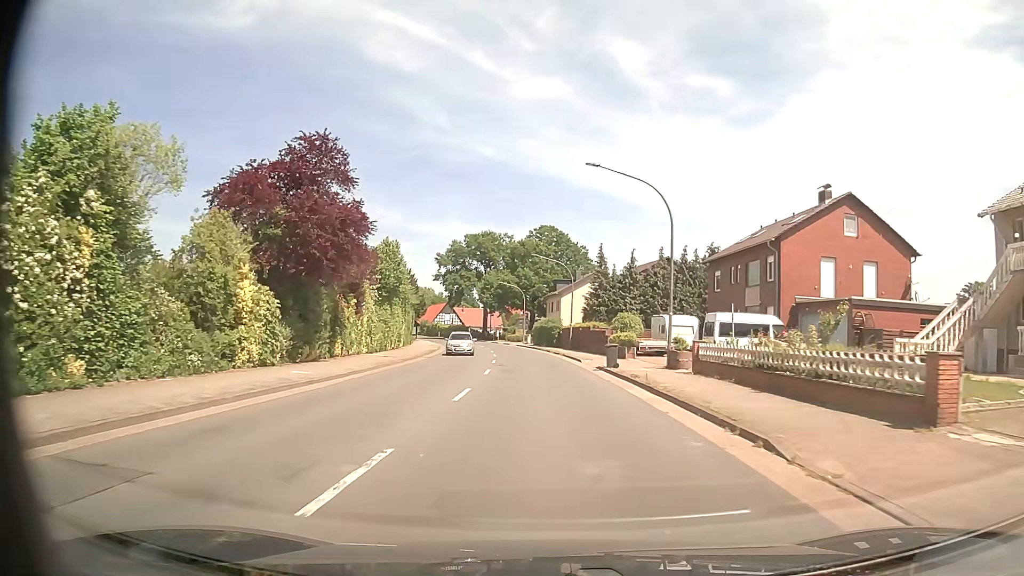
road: secondary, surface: asphalt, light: Day
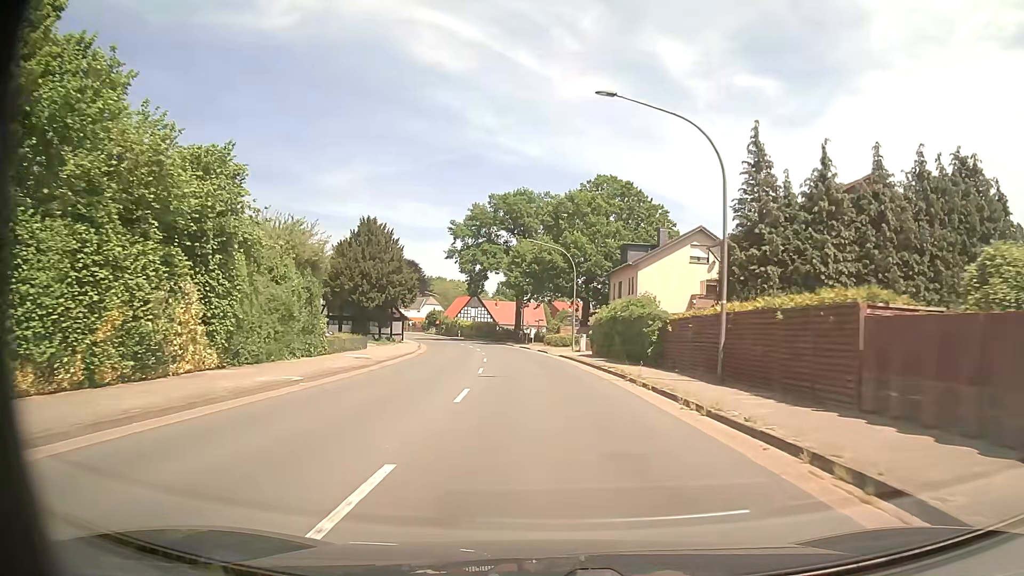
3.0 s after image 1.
(-1.2, +37.5) m; -4°
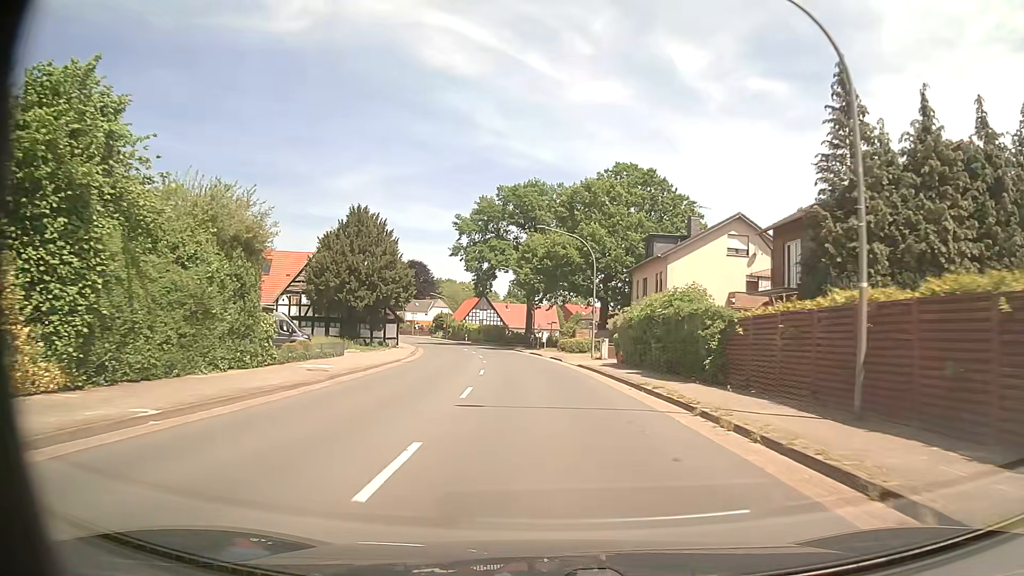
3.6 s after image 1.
(-0.1, +7.6) m; -1°
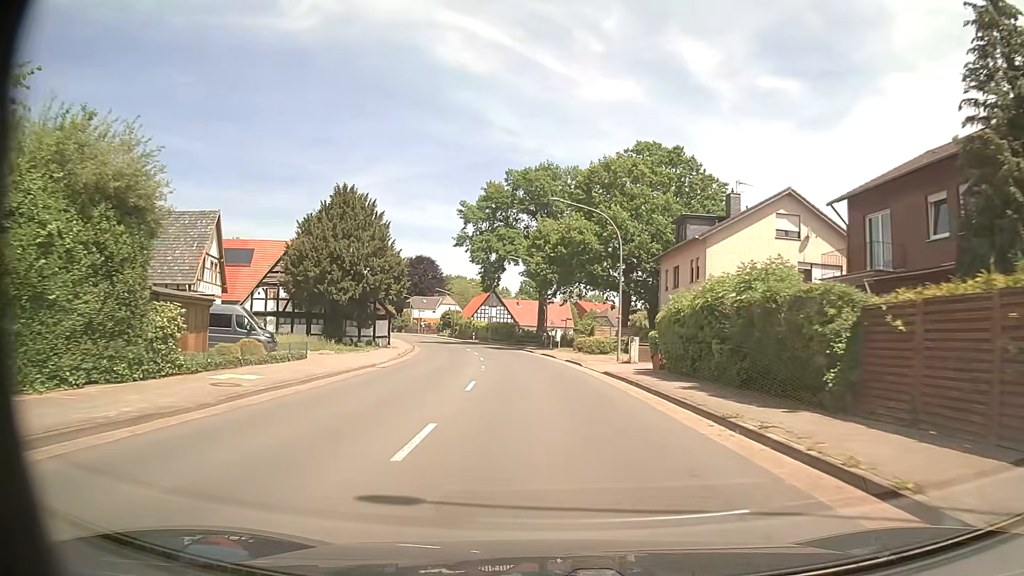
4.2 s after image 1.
(-0.1, +7.6) m; -1°
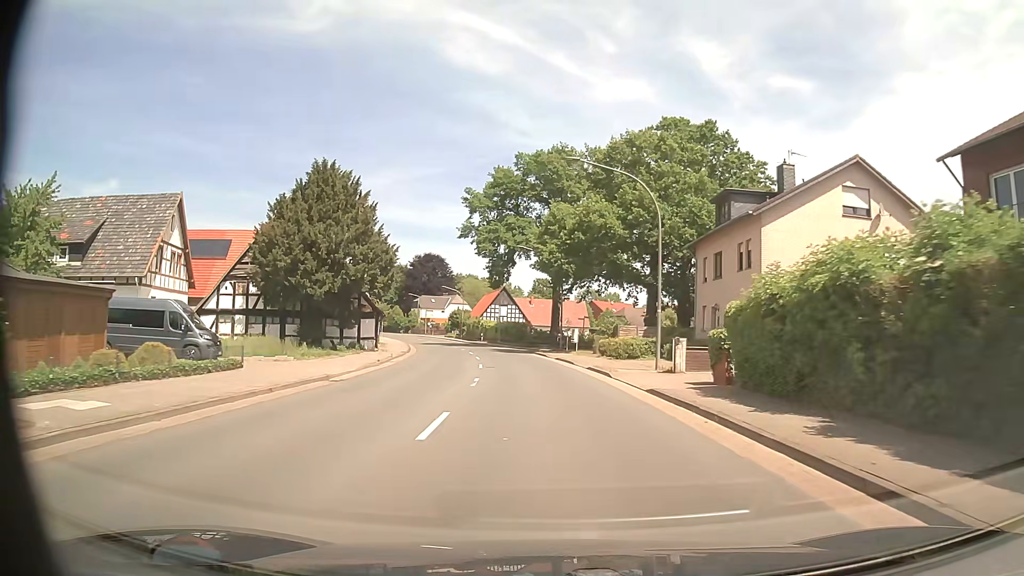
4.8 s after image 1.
(-0.1, +7.6) m; -1°
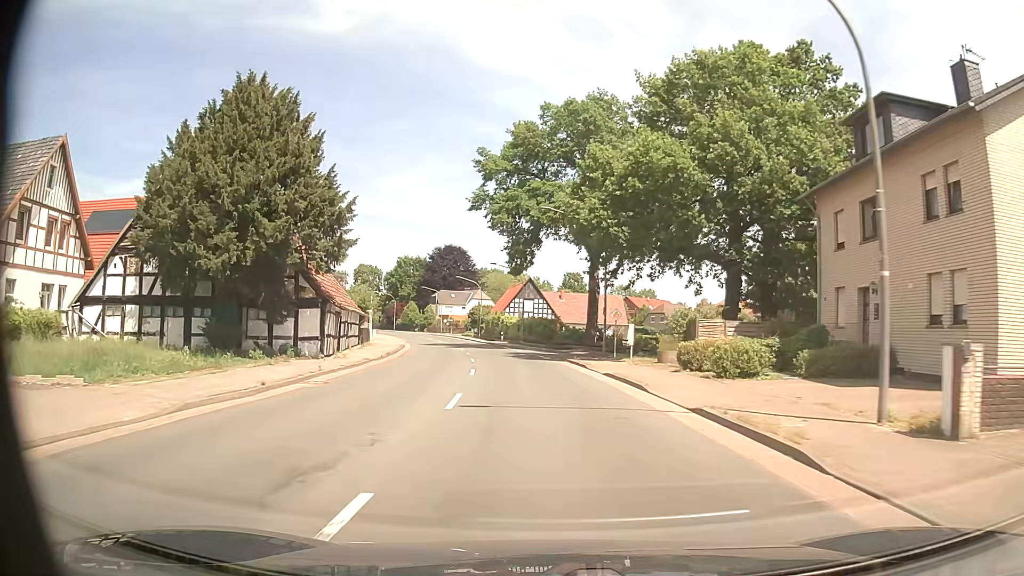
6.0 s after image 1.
(-0.3, +15.2) m; -2°
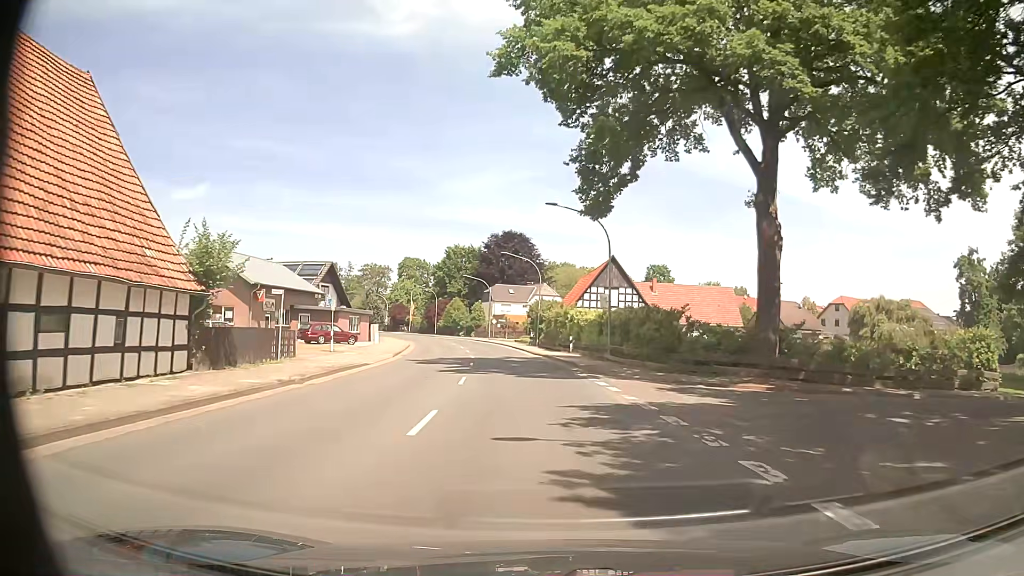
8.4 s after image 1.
(-1.6, +30.4) m; -6°
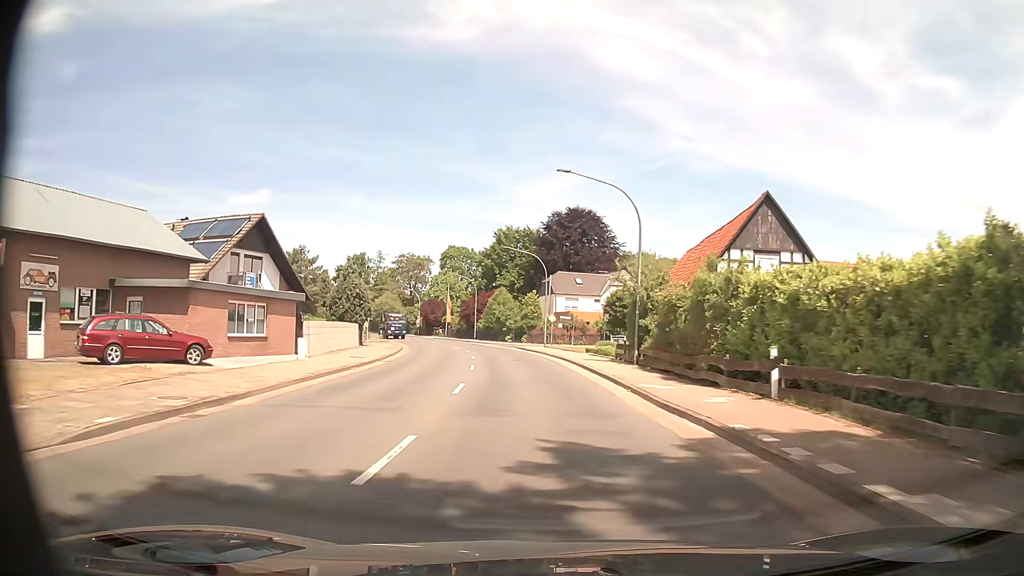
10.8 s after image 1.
(-1.4, +30.4) m; -5°
(0, +10) (-1, +20) (-2, +30) (-3, +40) (-5, +50) (-7, +59) (-9, +69) (-13, +79) (-16, +88) (-20, +97) m
